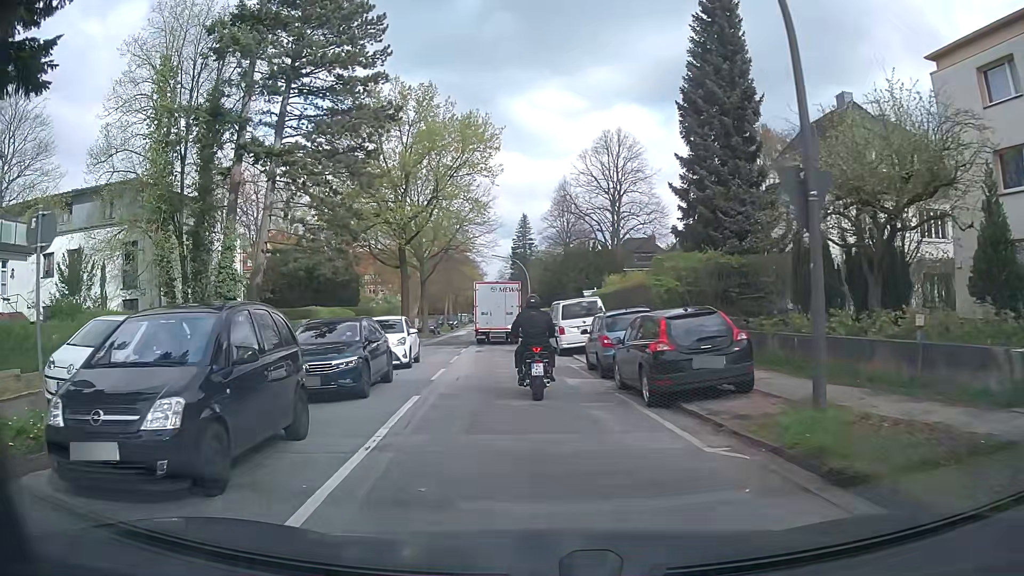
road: residential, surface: asphalt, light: Day
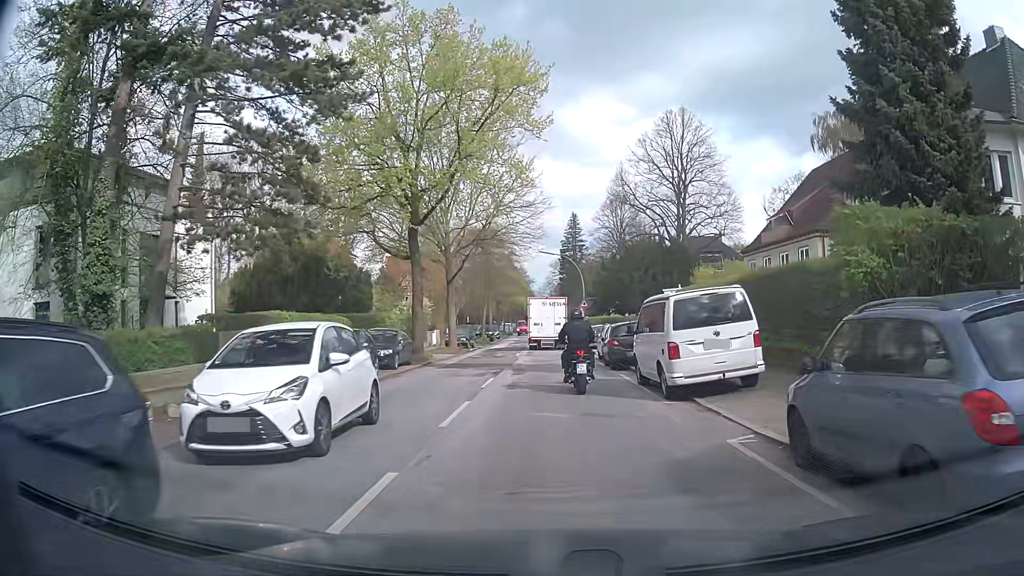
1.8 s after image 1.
(-0.8, +12.0) m; -4°
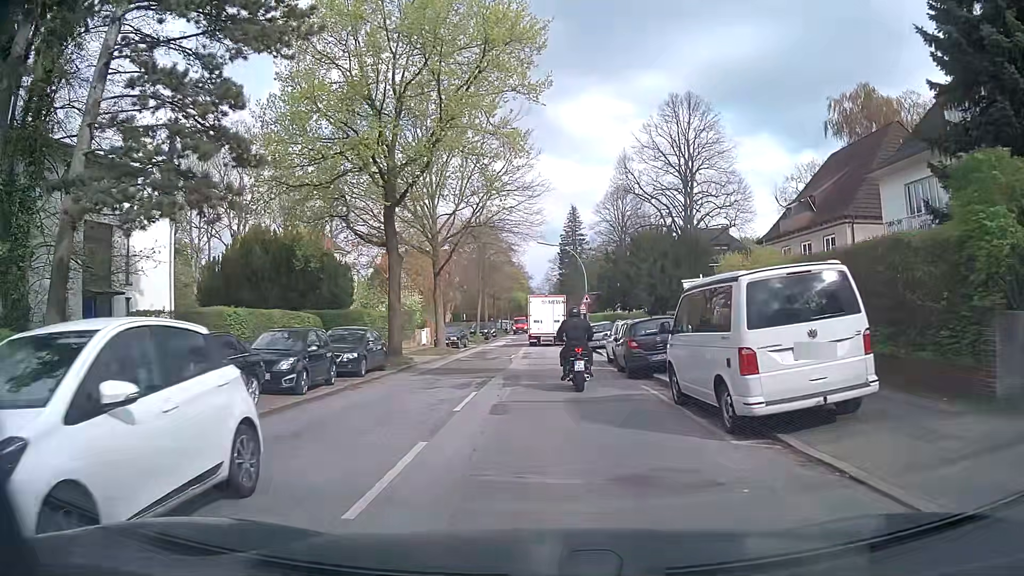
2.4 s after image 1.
(0.0, +4.6) m; -1°
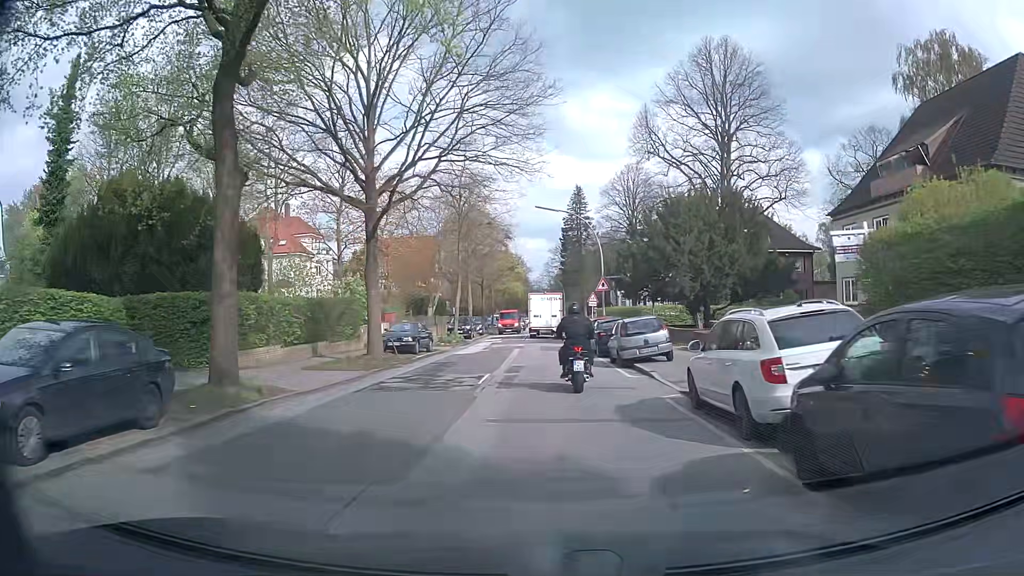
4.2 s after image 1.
(+0.1, +14.5) m; -1°
